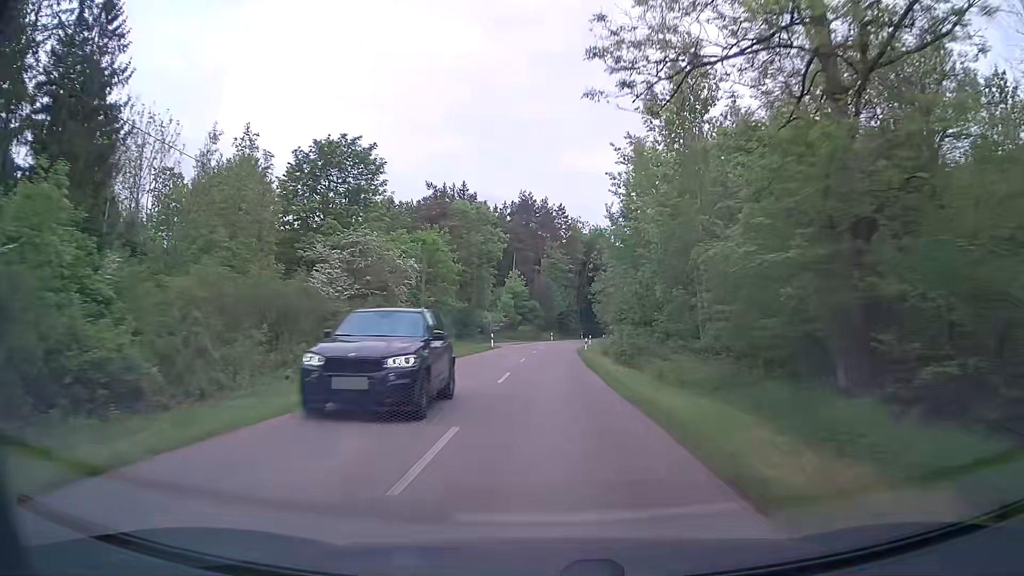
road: tertiary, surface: asphalt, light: Day
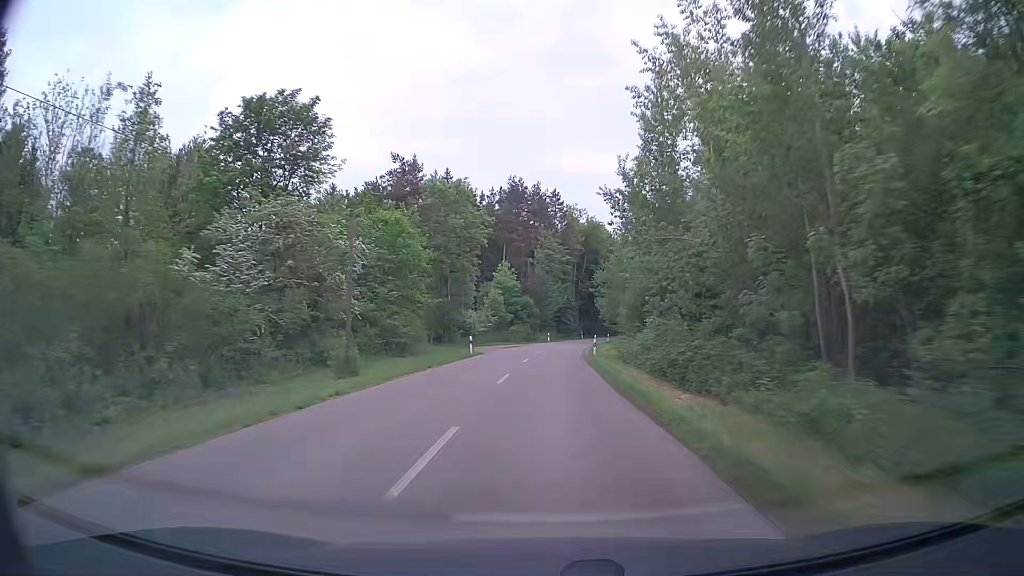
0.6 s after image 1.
(+0.1, +12.3) m; +1°
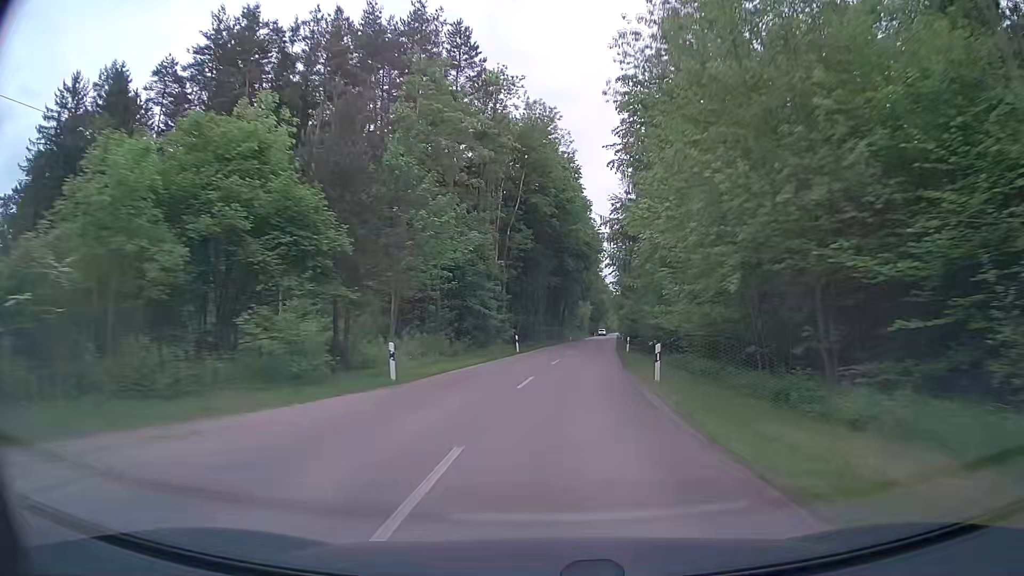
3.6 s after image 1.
(+1.8, +62.2) m; +6°
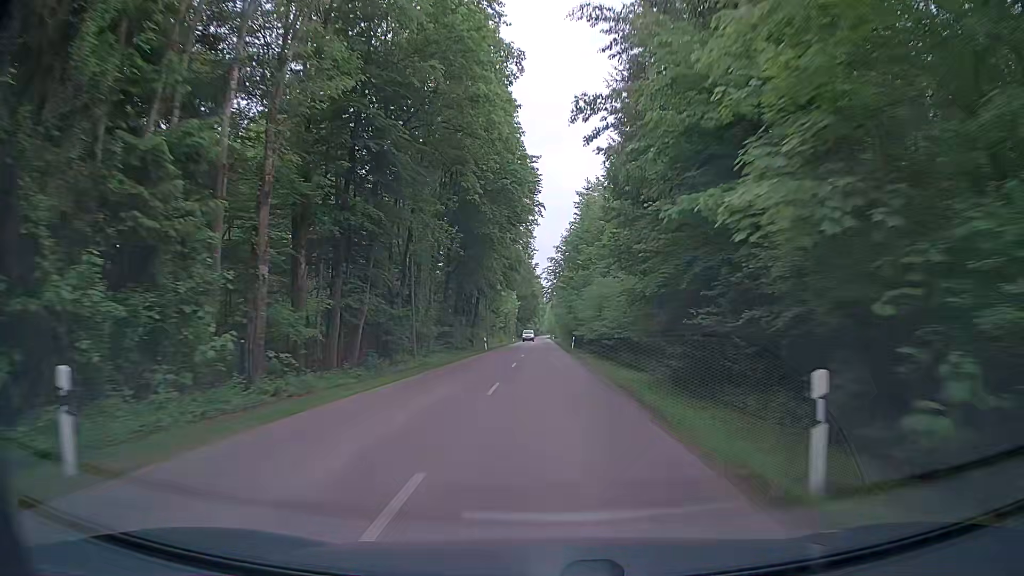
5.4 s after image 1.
(+2.5, +37.4) m; +7°
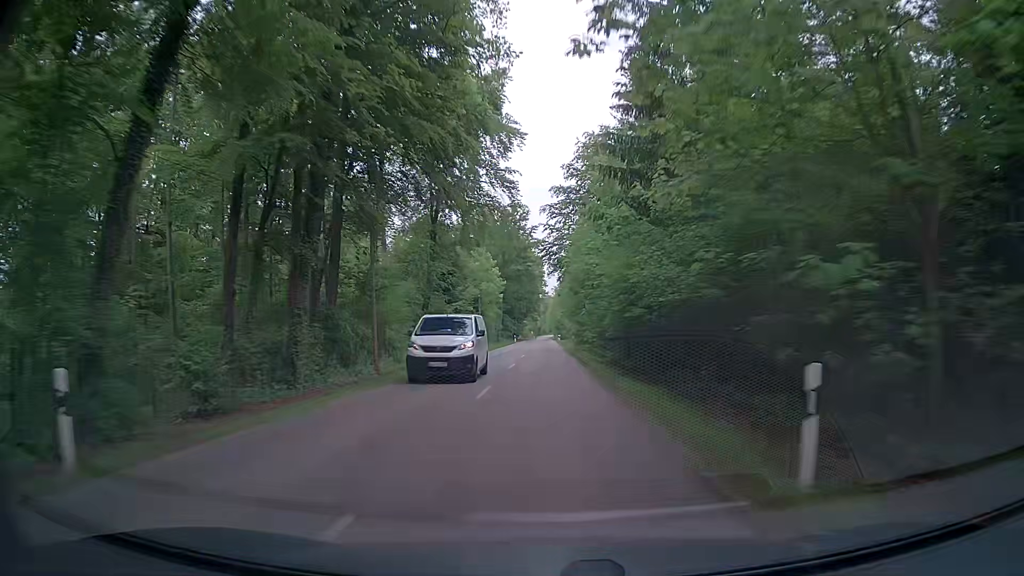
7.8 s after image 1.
(+0.2, +50.0) m; 0°
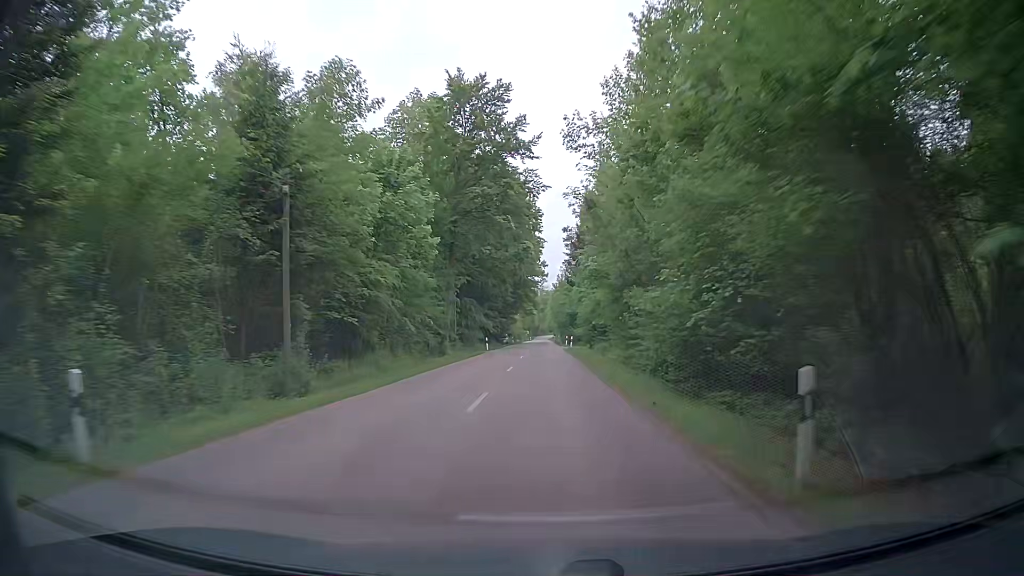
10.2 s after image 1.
(+0.3, +49.8) m; +1°
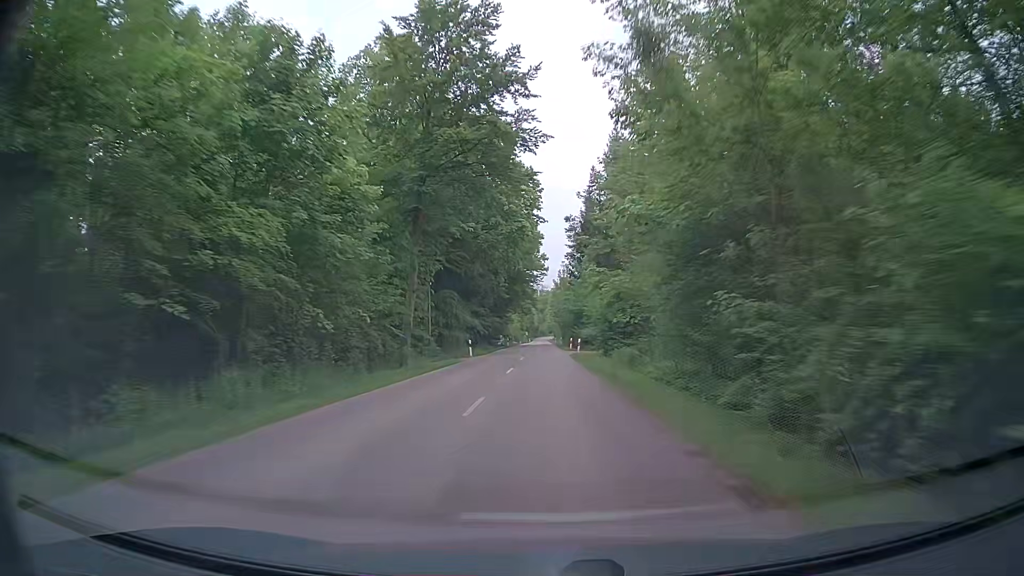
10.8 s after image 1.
(0.0, +12.4) m; 0°
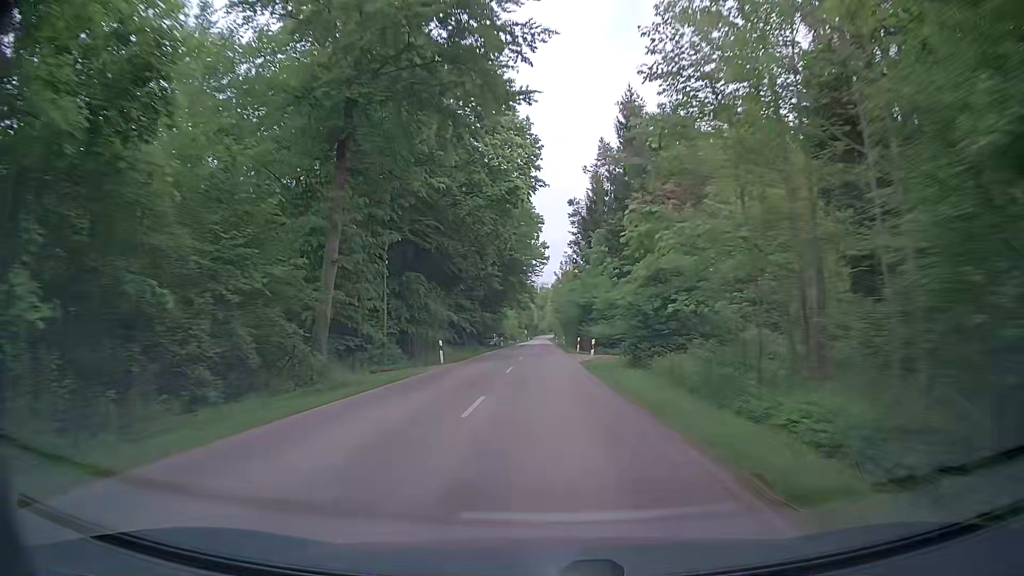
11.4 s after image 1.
(-0.1, +12.4) m; 0°
(0, +10) (0, +20) (0, +30) (0, +40) (0, +50) (0, +60) (0, +70) (0, +80) (0, +90) (0, +100) m
